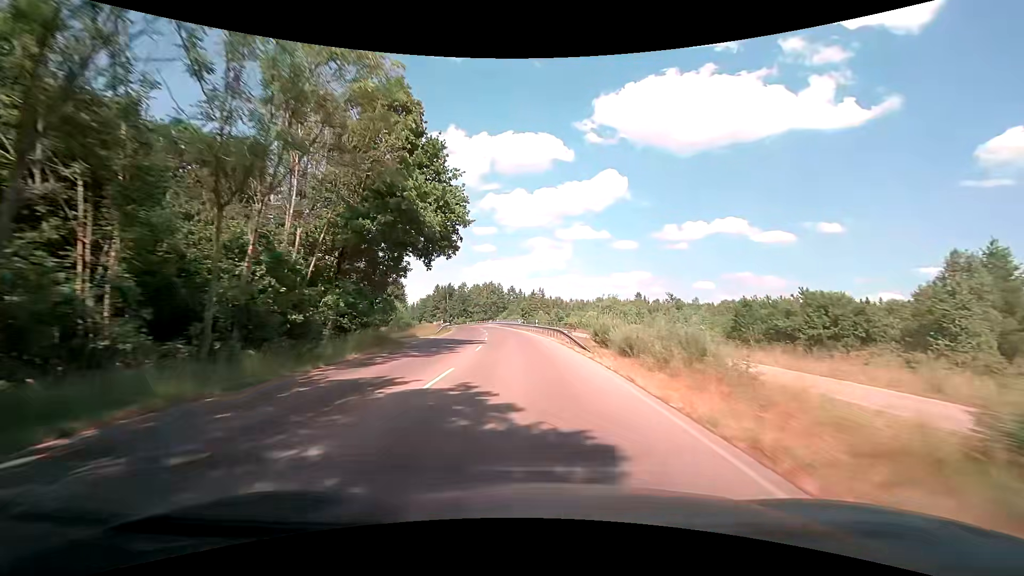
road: tertiary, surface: asphalt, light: Day
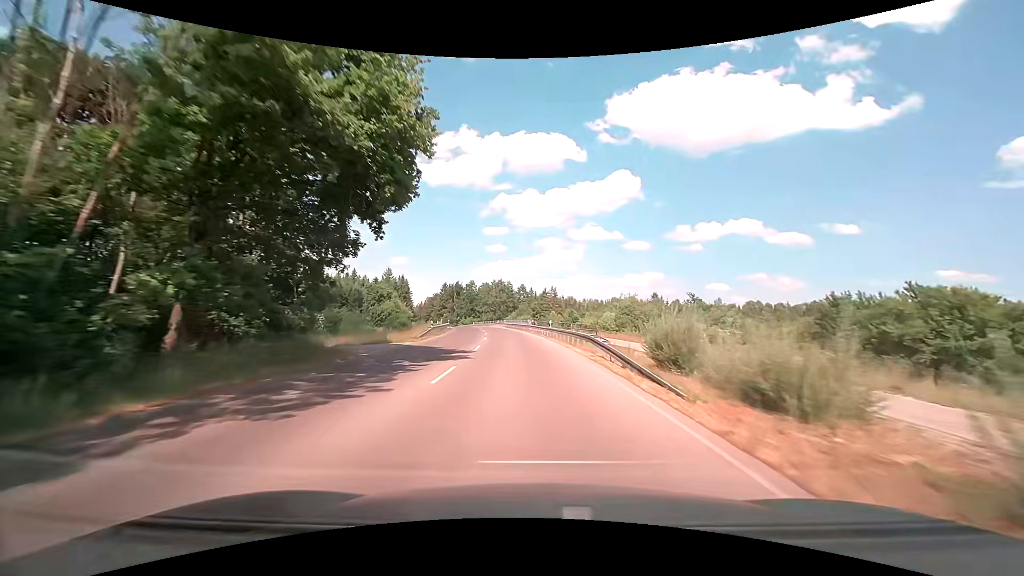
(-0.1, +11.5) m; -1°
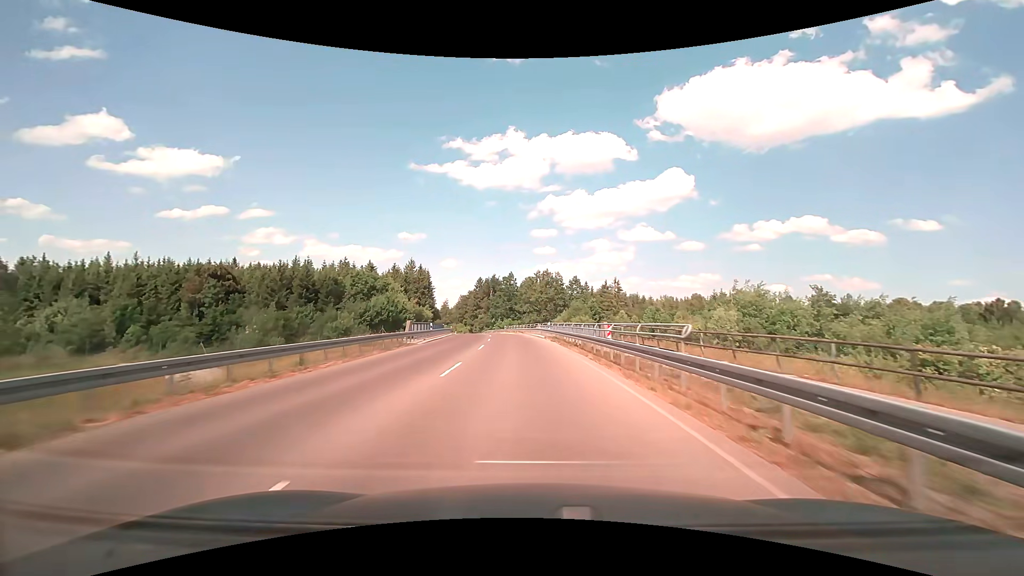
(-2.3, +46.4) m; -6°
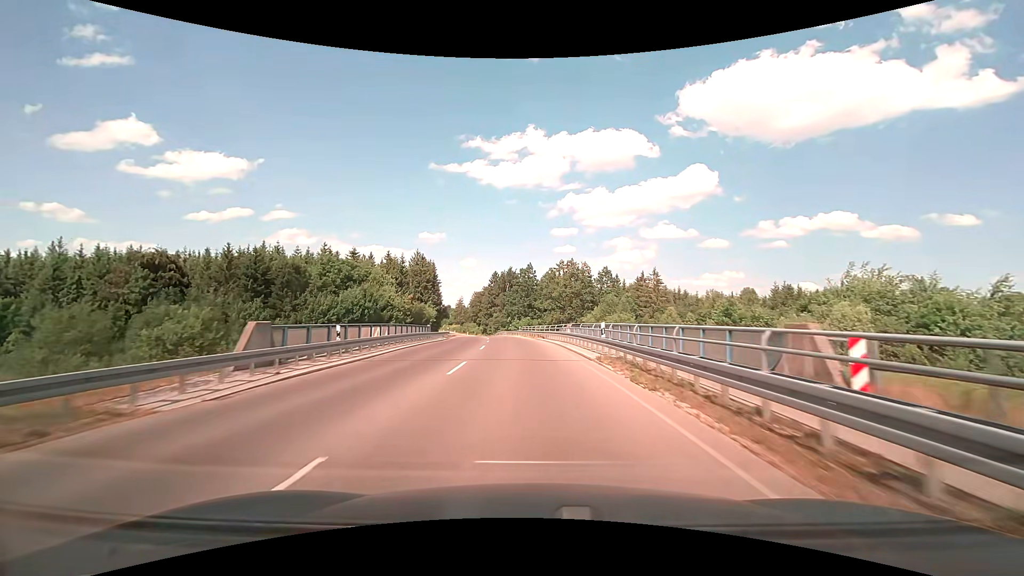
(-0.5, +23.5) m; -2°
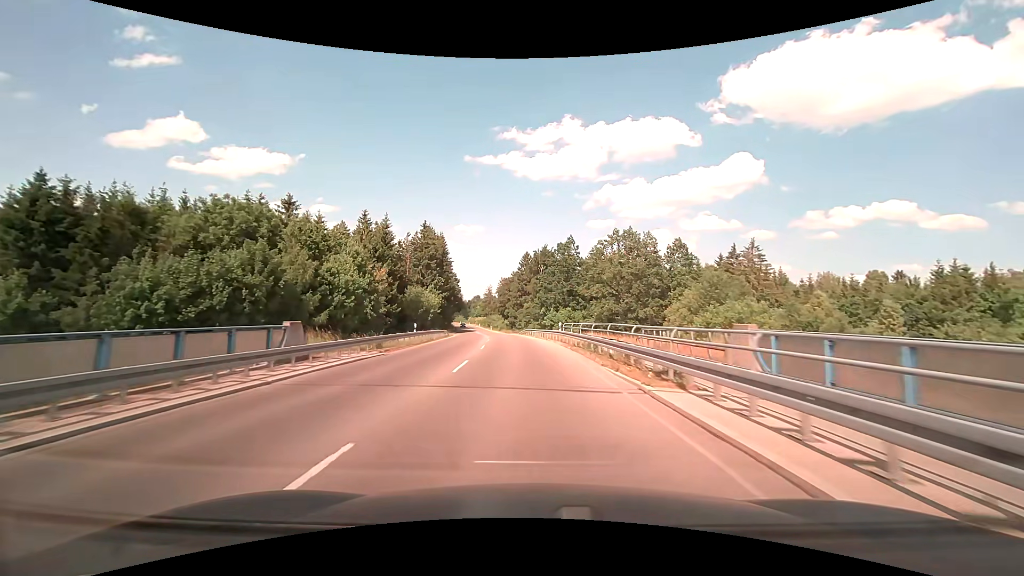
(-1.2, +35.5) m; -4°
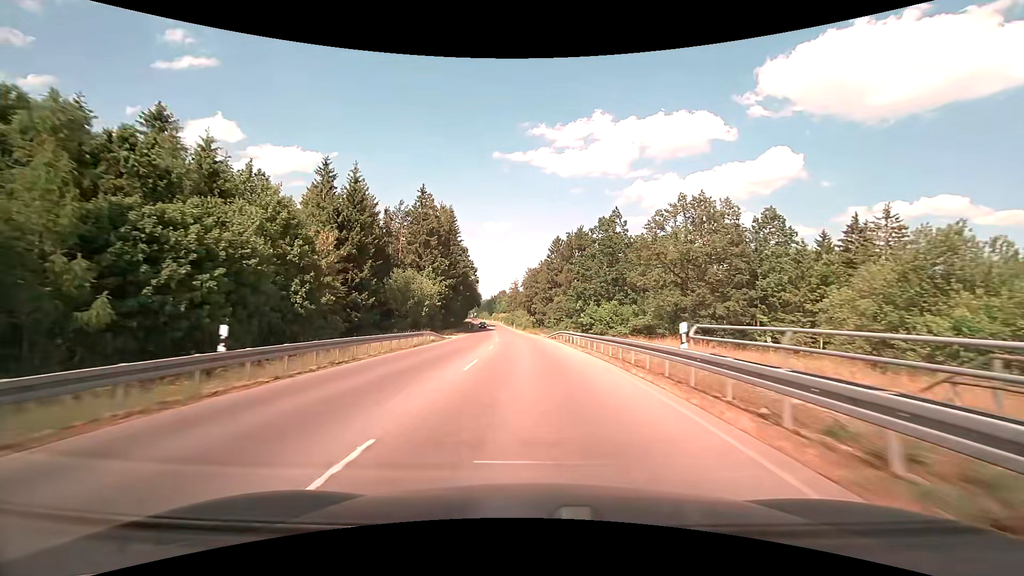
(-0.8, +24.1) m; -3°
(0, +10) (0, +20) (-1, +30) (-1, +40) (-2, +50) (-3, +60) (-4, +70) (-5, +80) (-6, +90) (-7, +100) m
